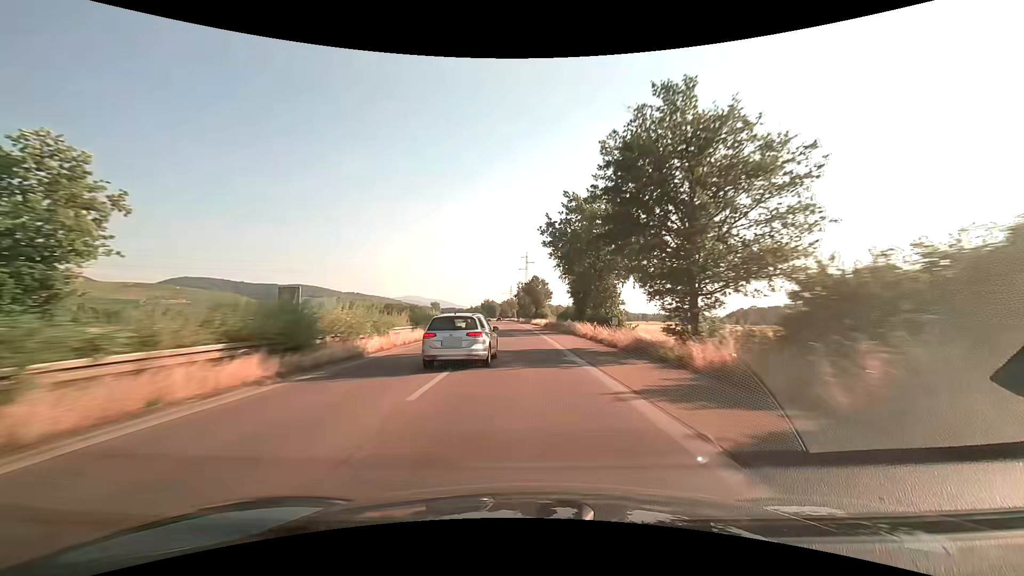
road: trunk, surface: asphalt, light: Day
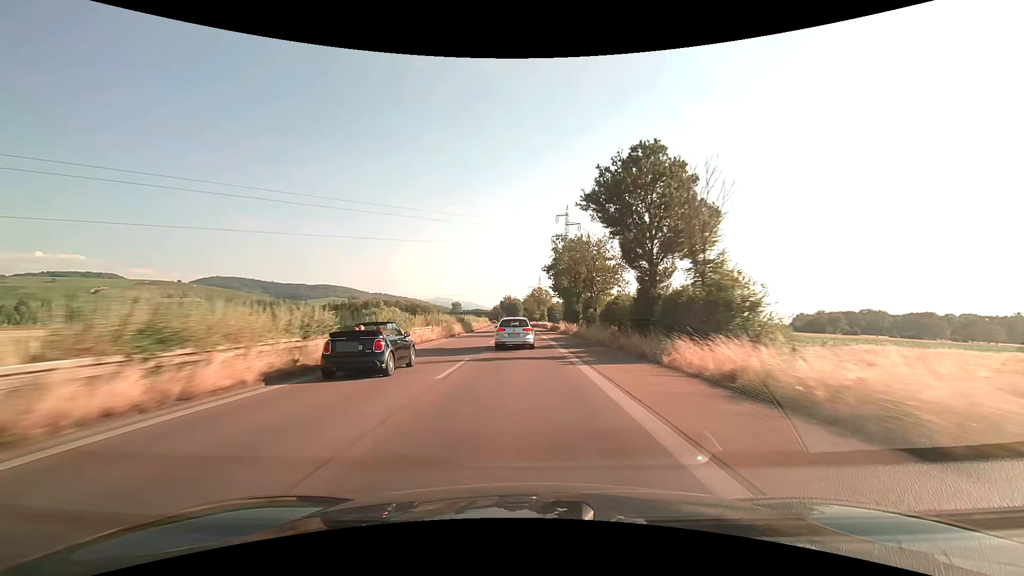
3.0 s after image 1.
(-2.8, +86.5) m; -3°
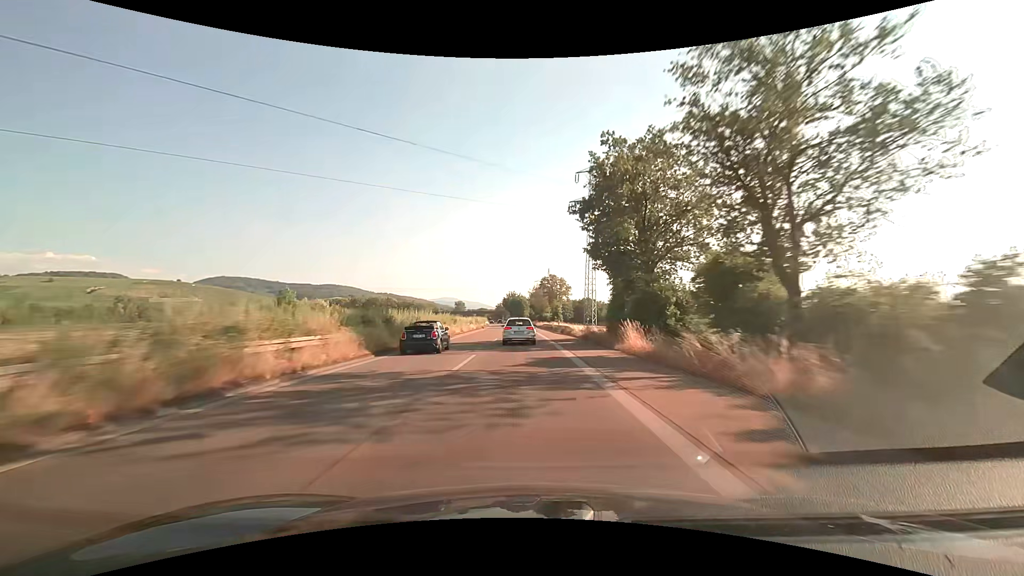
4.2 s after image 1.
(-0.3, +34.2) m; -1°
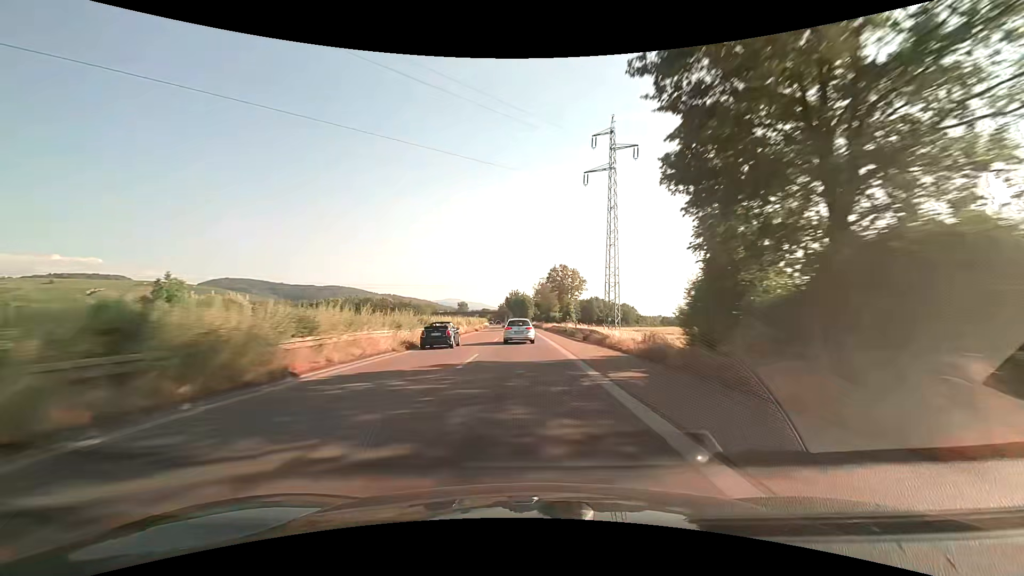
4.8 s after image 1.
(-0.1, +17.1) m; -1°
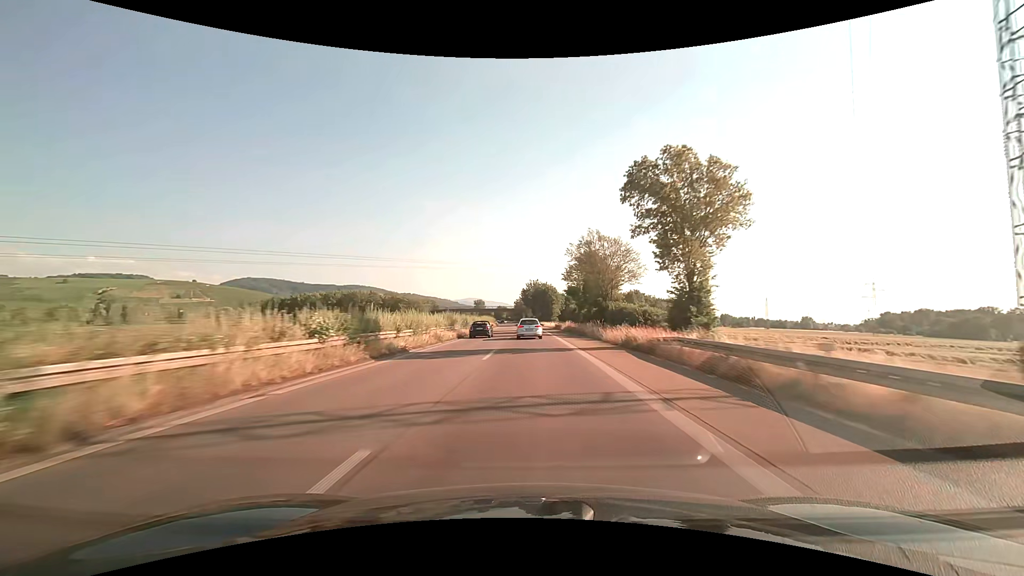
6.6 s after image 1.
(-0.8, +51.2) m; -2°
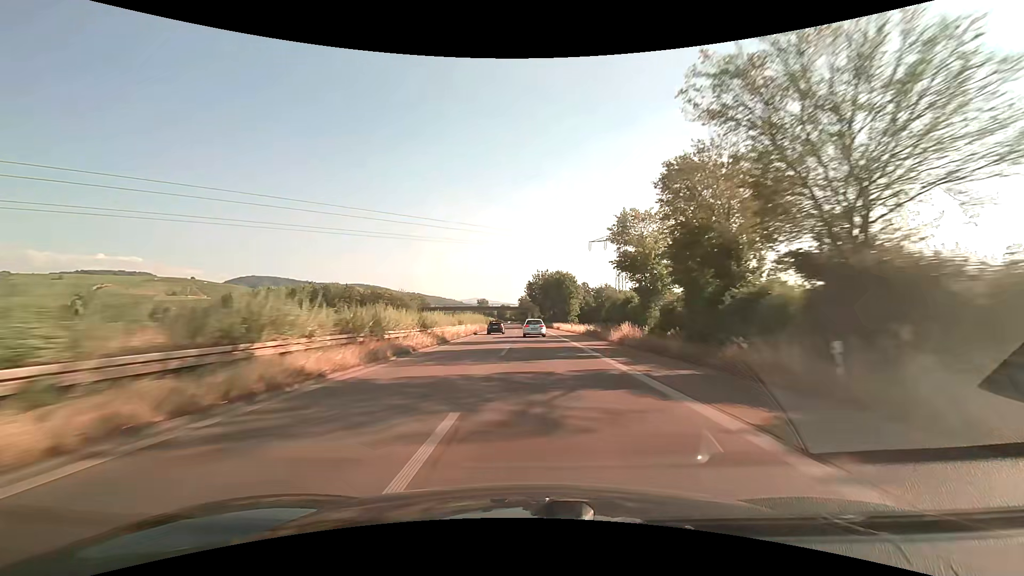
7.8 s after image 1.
(-0.5, +34.0) m; -1°
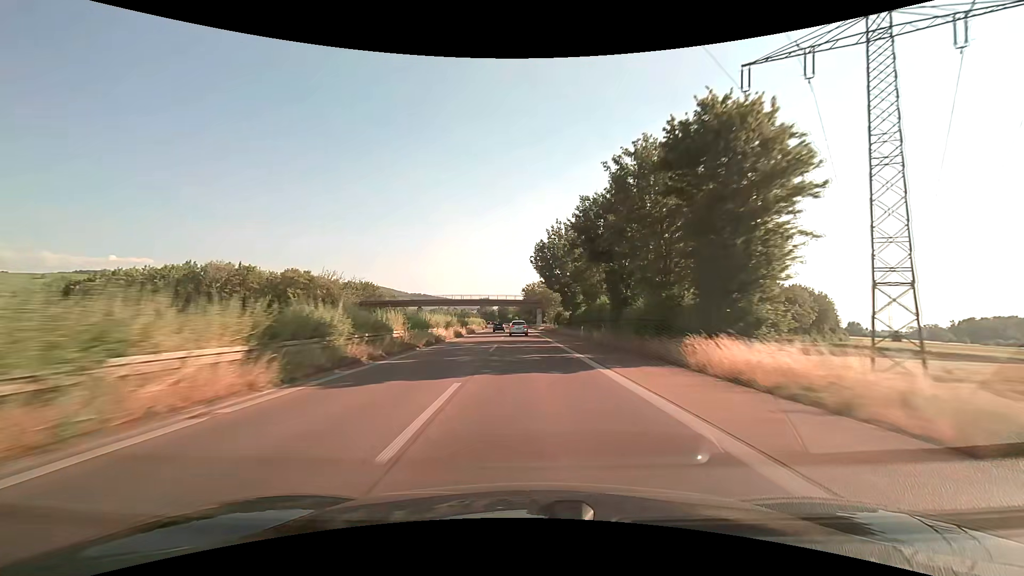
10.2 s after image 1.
(-0.3, +68.5) m; -1°
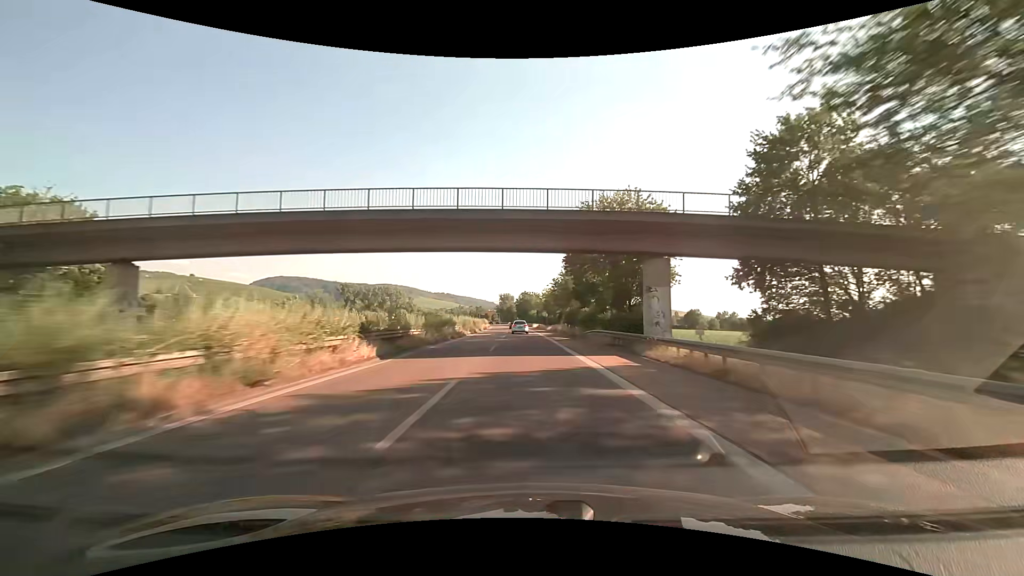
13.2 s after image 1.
(-2.5, +89.8) m; -3°
(0, +10) (0, +20) (0, +30) (0, +40) (-1, +50) (-1, +60) (-1, +70) (-2, +80) (-2, +90) (-2, +100) m
